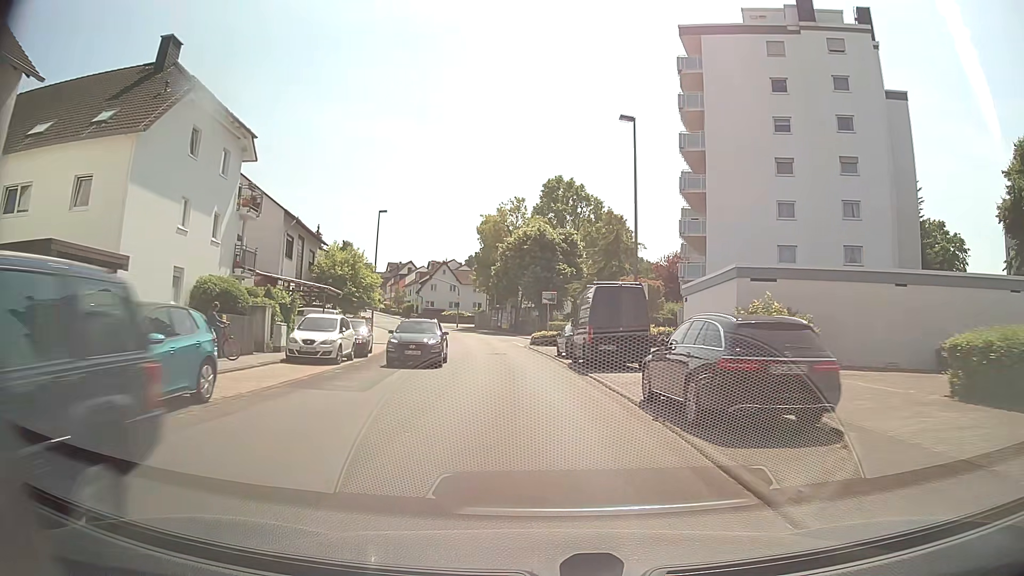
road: secondary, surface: asphalt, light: Day
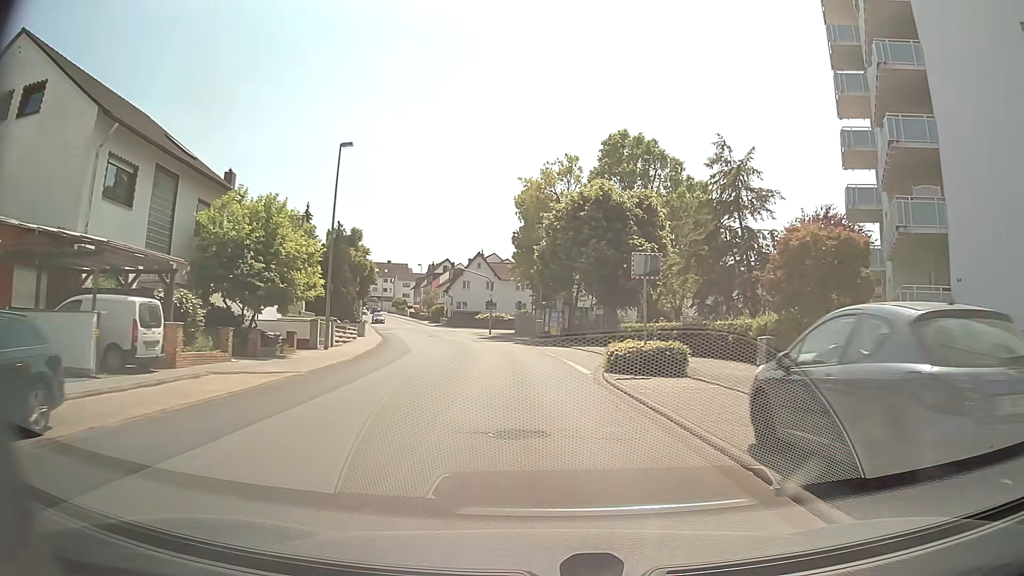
(-1.0, +23.2) m; -5°
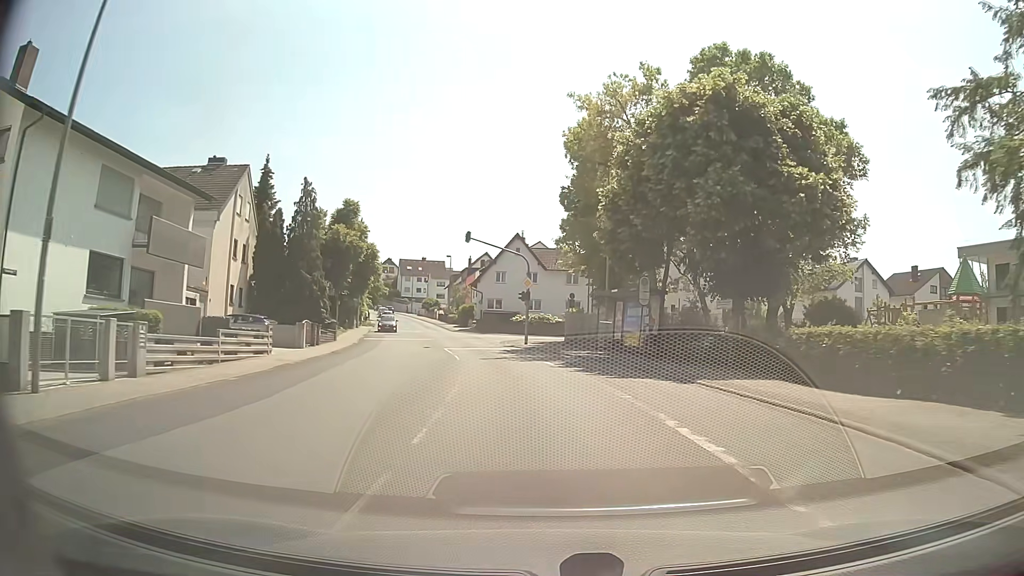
(-0.6, +23.2) m; -3°
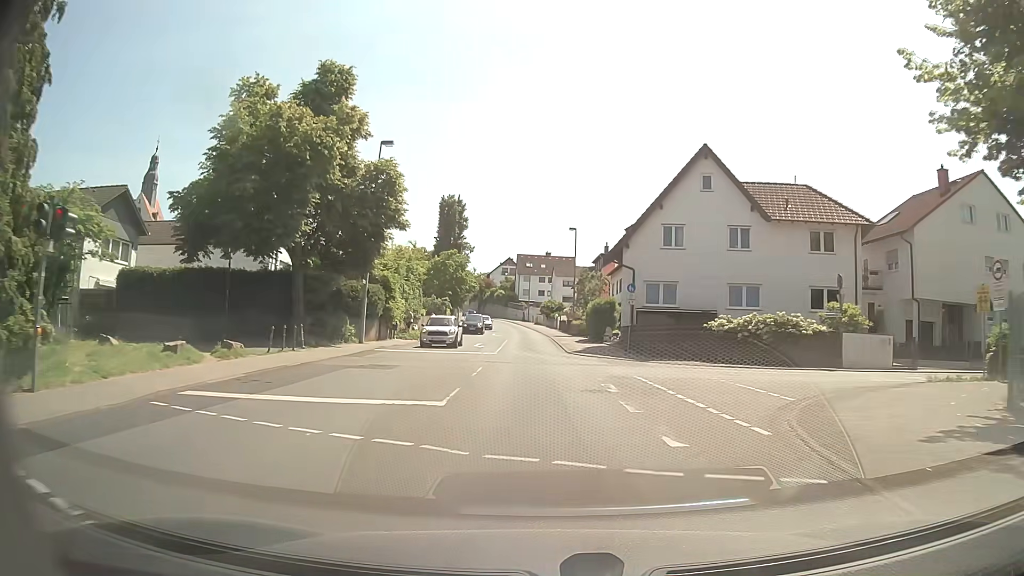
(-4.6, +38.2) m; -13°
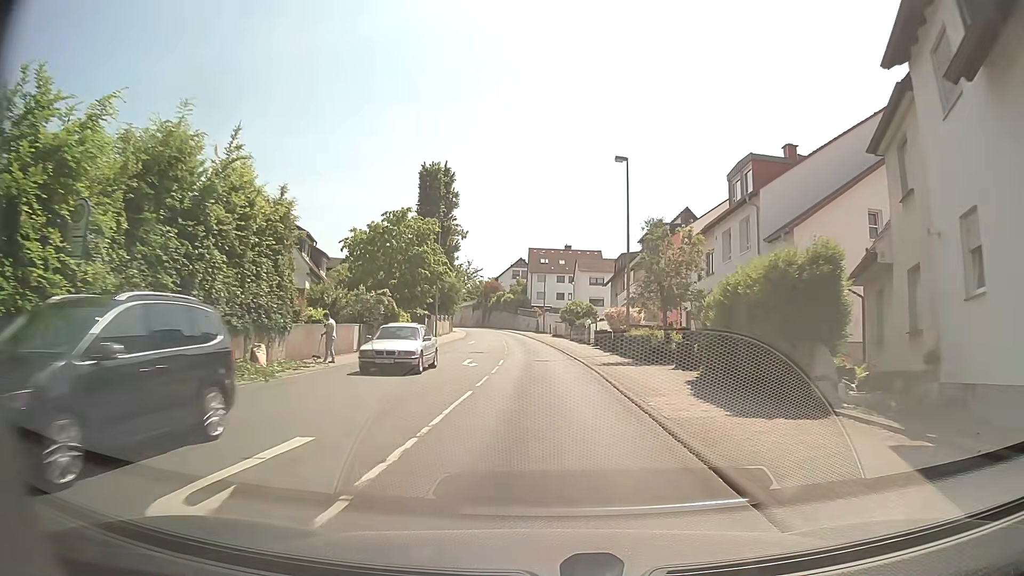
(-0.4, +30.8) m; -2°
(0, +10) (0, +20) (0, +30) (0, +40) (-1, +50) (-2, +60) (-2, +70) (-4, +80) (-5, +90) (-7, +100) m
